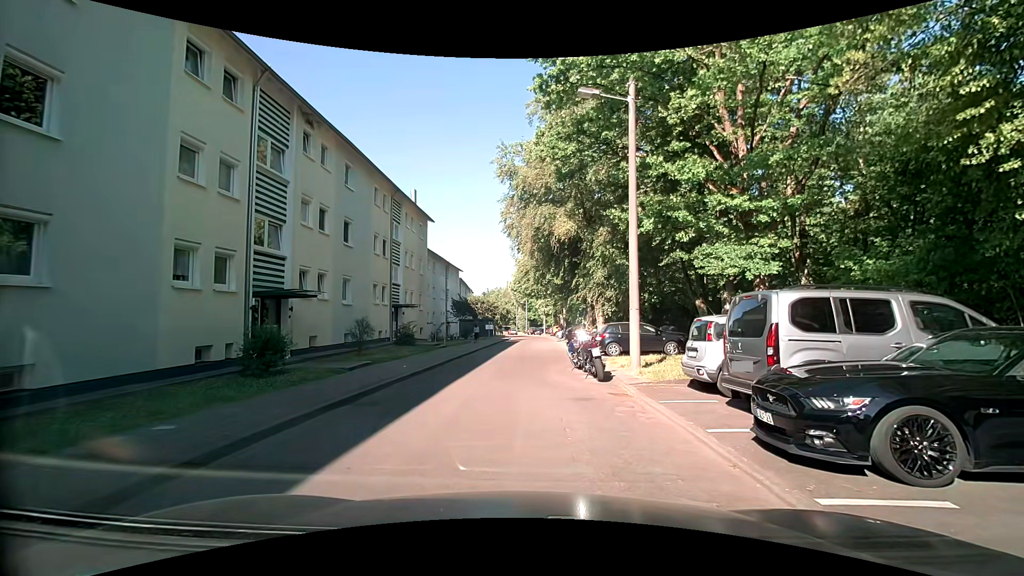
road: residential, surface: asphalt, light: Day
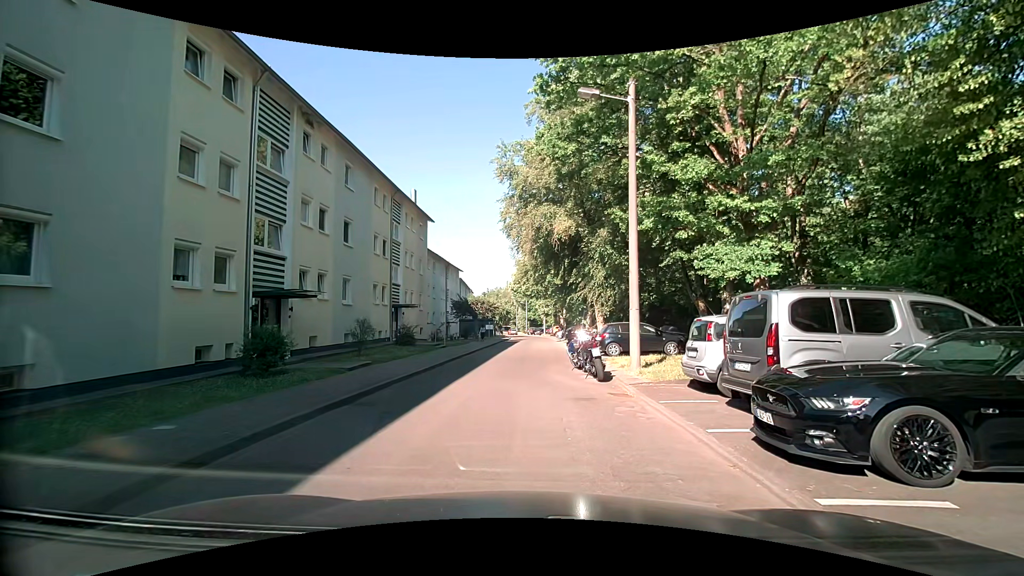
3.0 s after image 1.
(0.0, 0.0) m; 0°
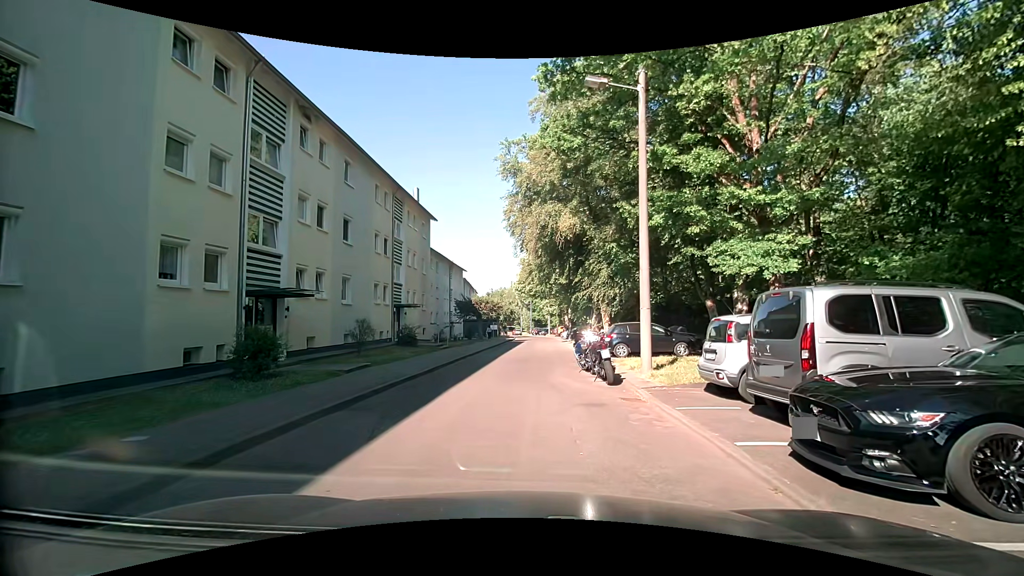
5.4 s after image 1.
(0.0, +0.6) m; 0°
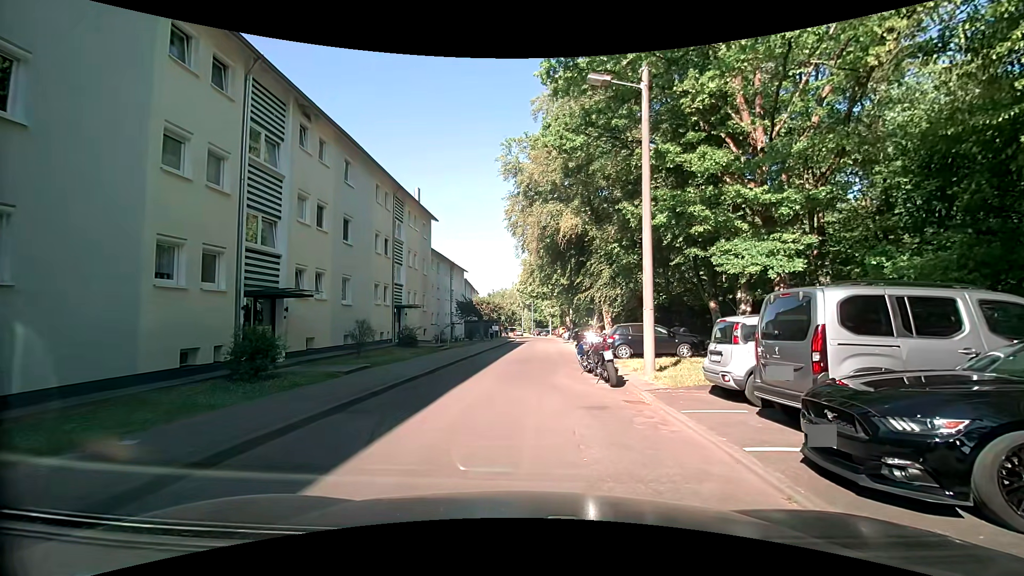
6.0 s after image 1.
(0.0, +0.2) m; 0°
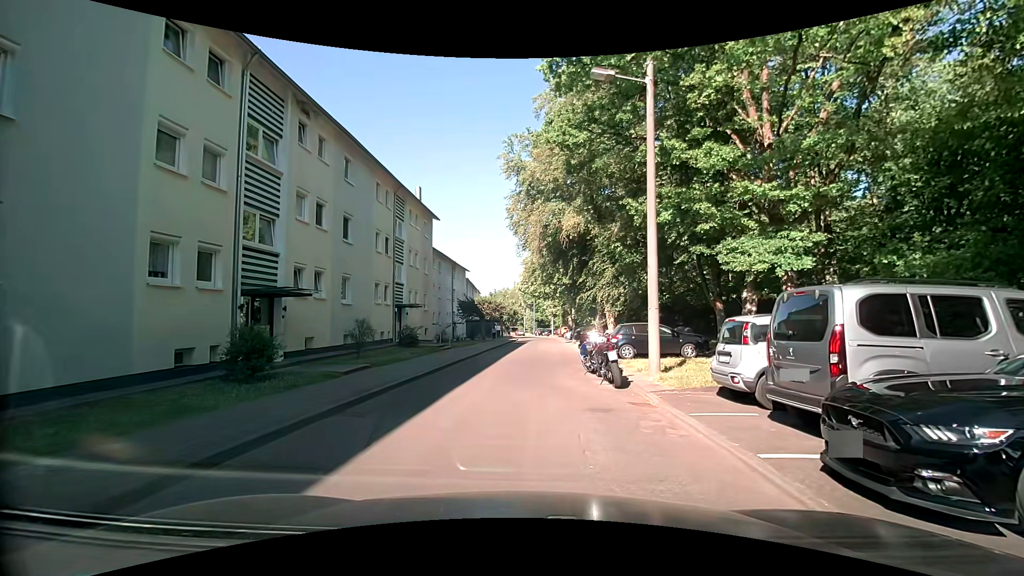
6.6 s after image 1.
(0.0, +0.3) m; 0°
